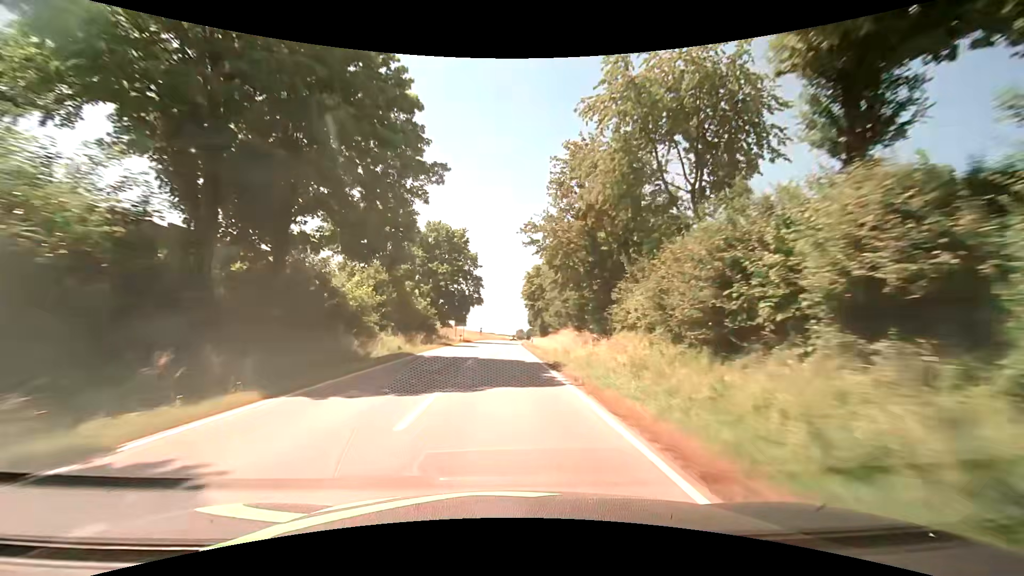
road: secondary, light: Day
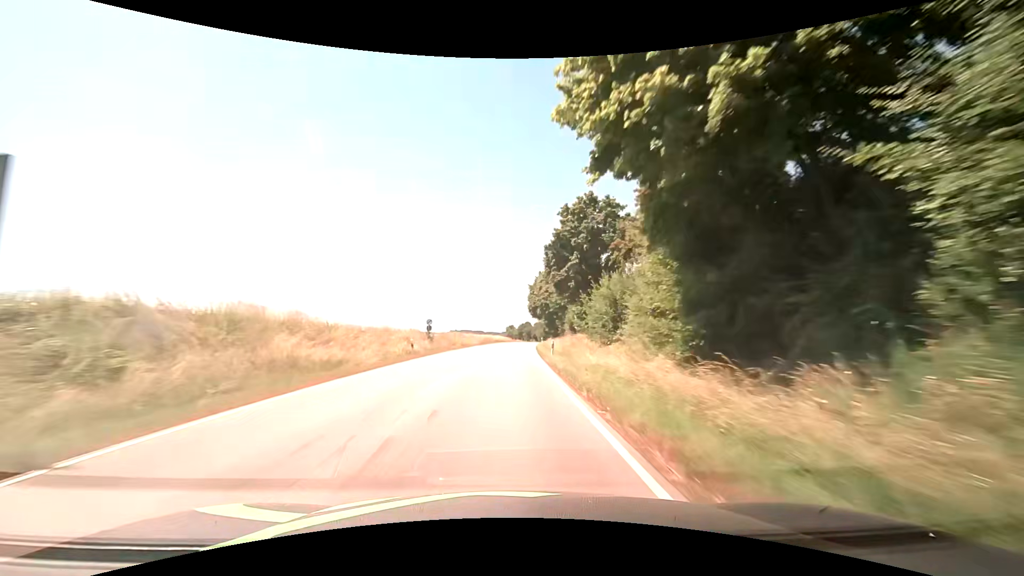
(+0.2, +68.6) m; +1°
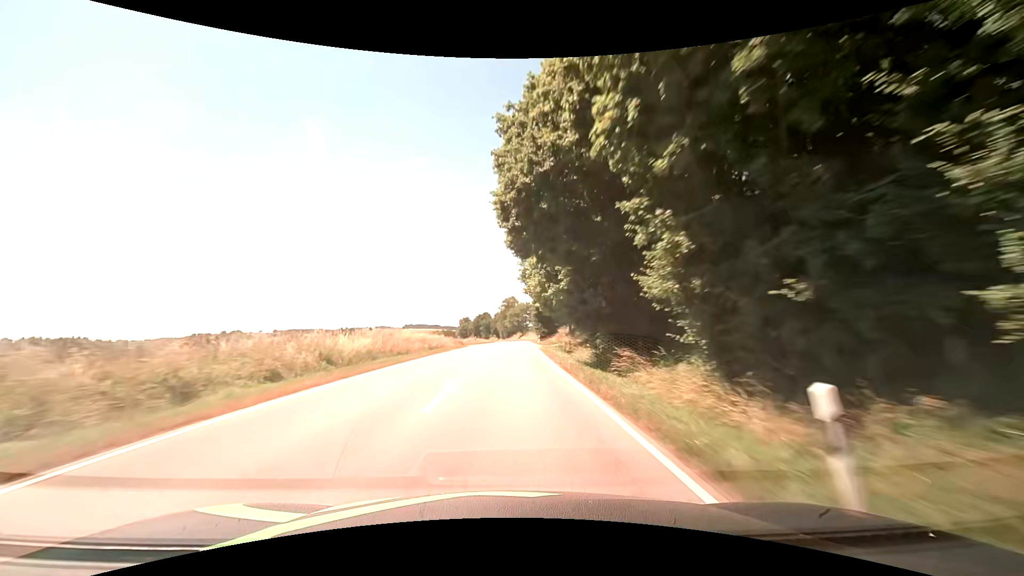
(+2.6, +74.6) m; +5°
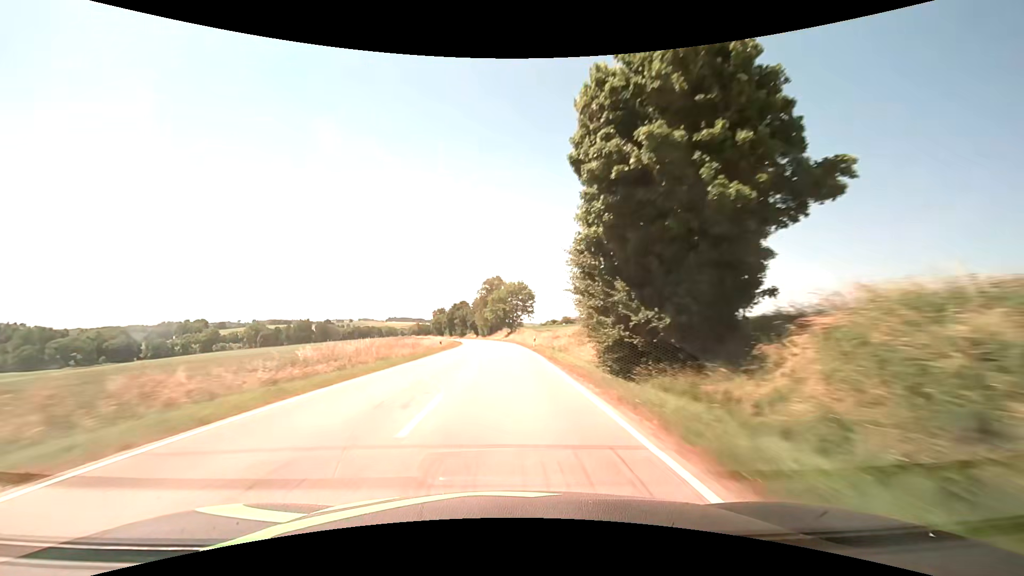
(+1.2, +61.9) m; +1°
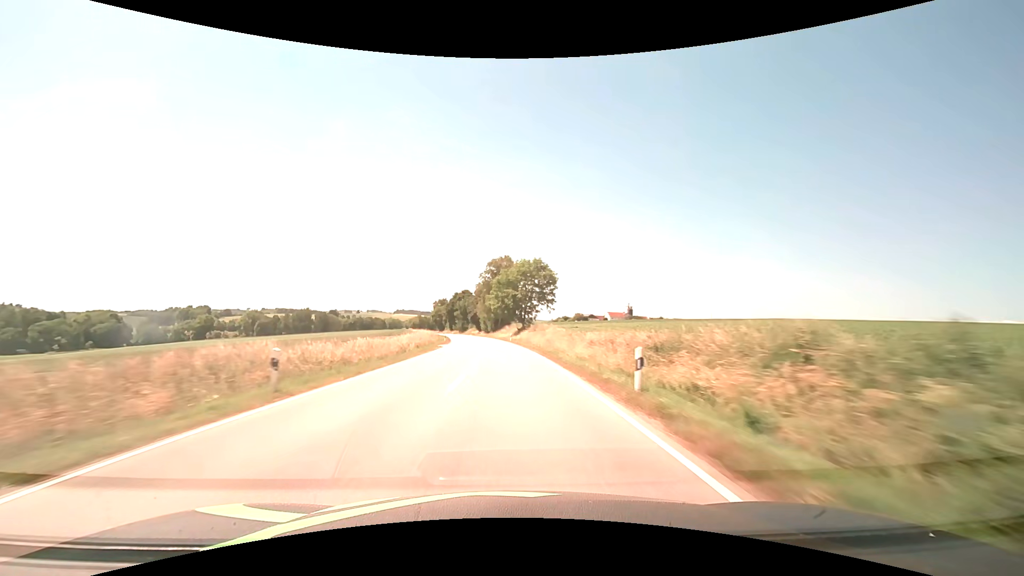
(-0.1, +31.3) m; 0°
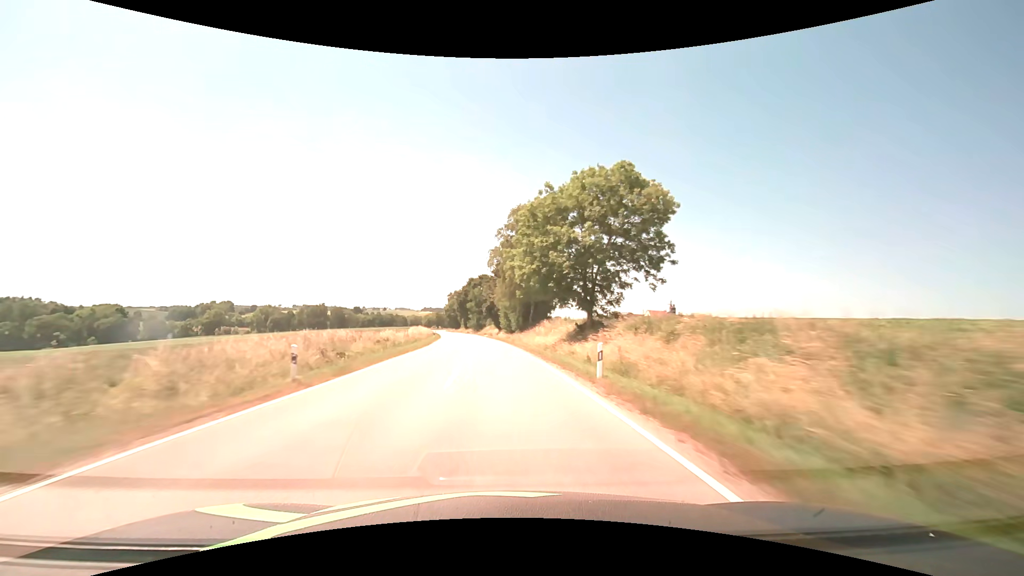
(-1.1, +47.3) m; -3°
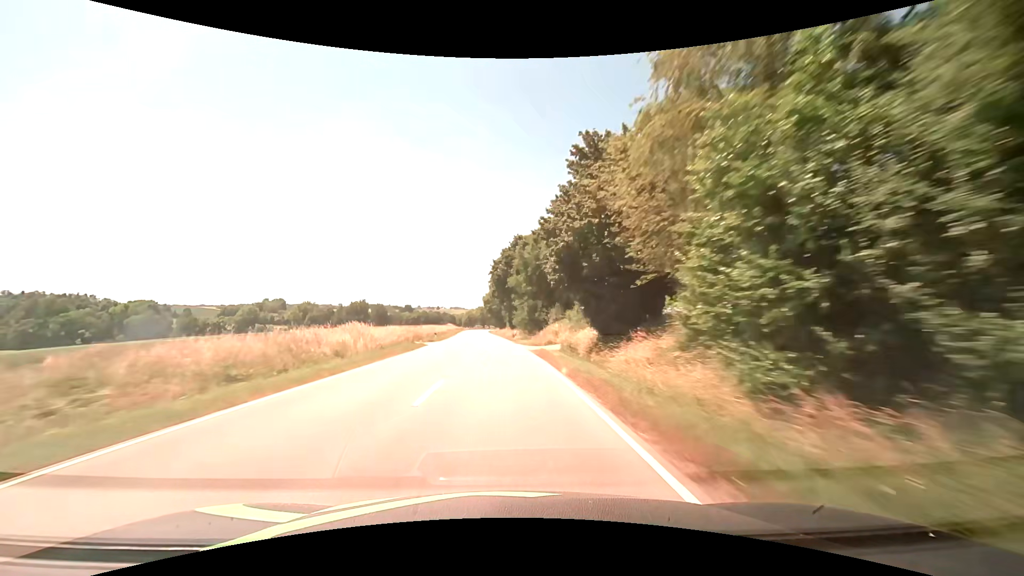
(-3.4, +63.1) m; -6°
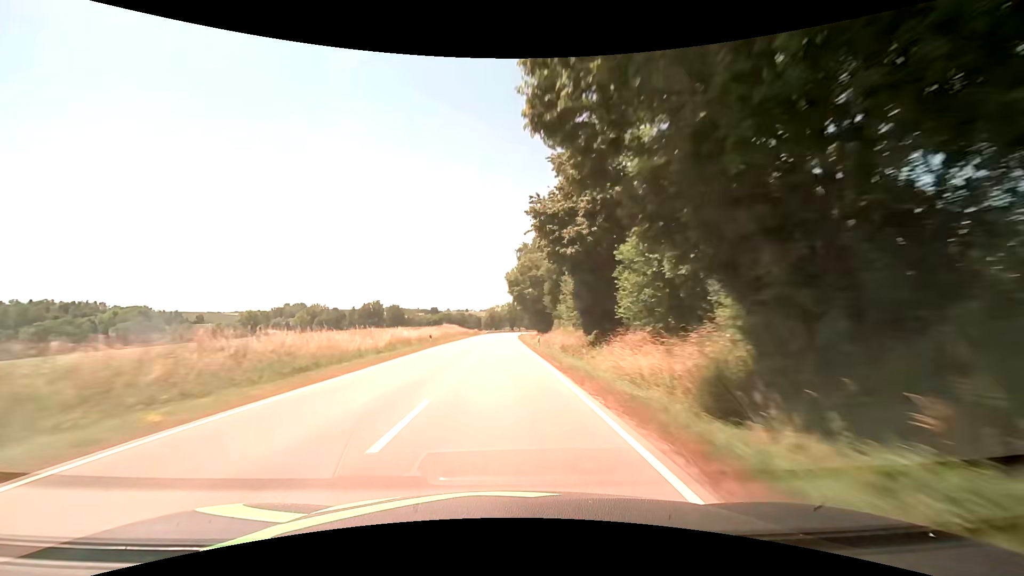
(-2.4, +63.2) m; -4°
(0, +10) (0, +20) (0, +30) (0, +40) (0, +50) (0, +60) (0, +70) (0, +80) (0, +90) (0, +100) m
